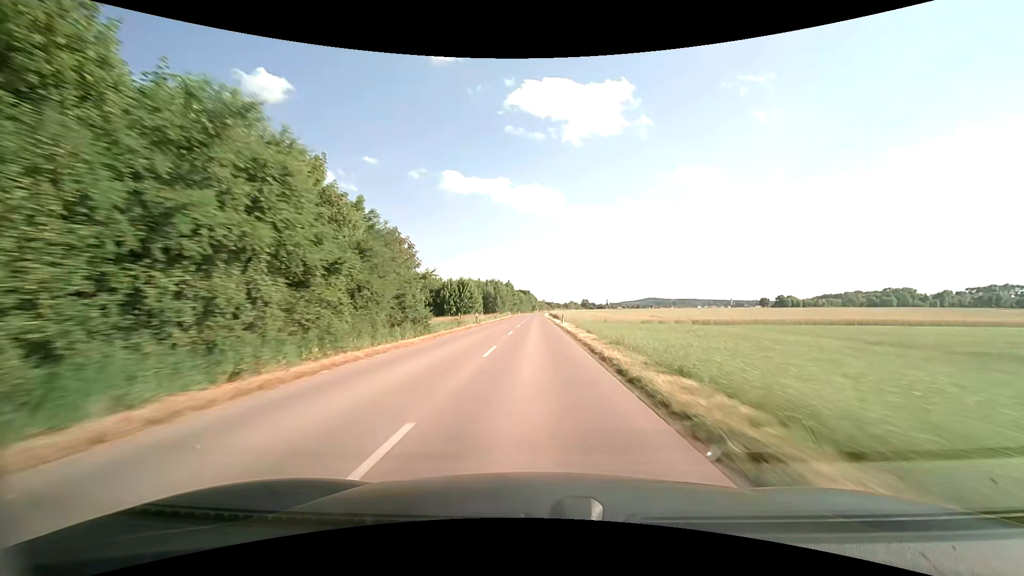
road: tertiary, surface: asphalt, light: Day
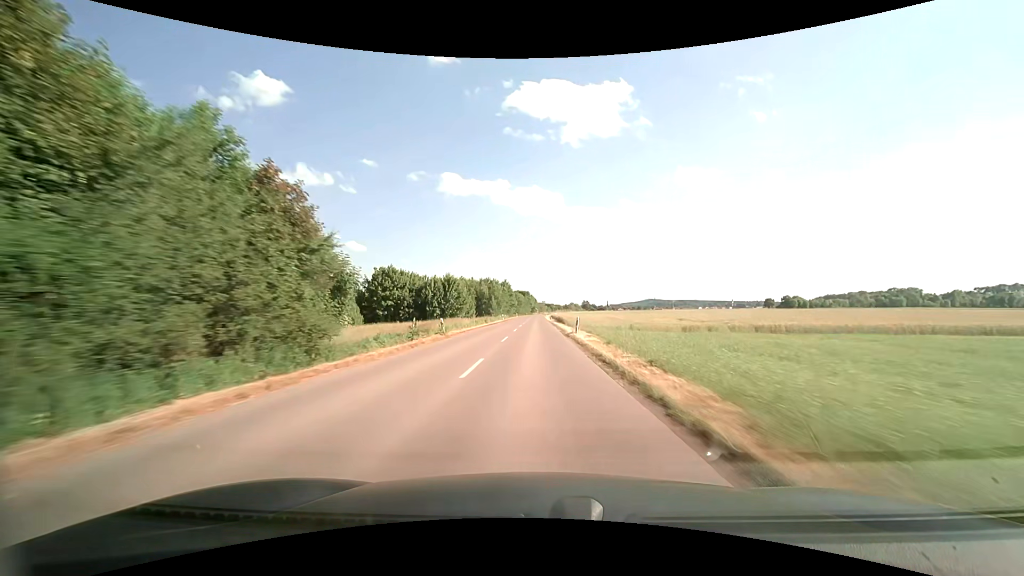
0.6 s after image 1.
(0.0, +15.9) m; 0°
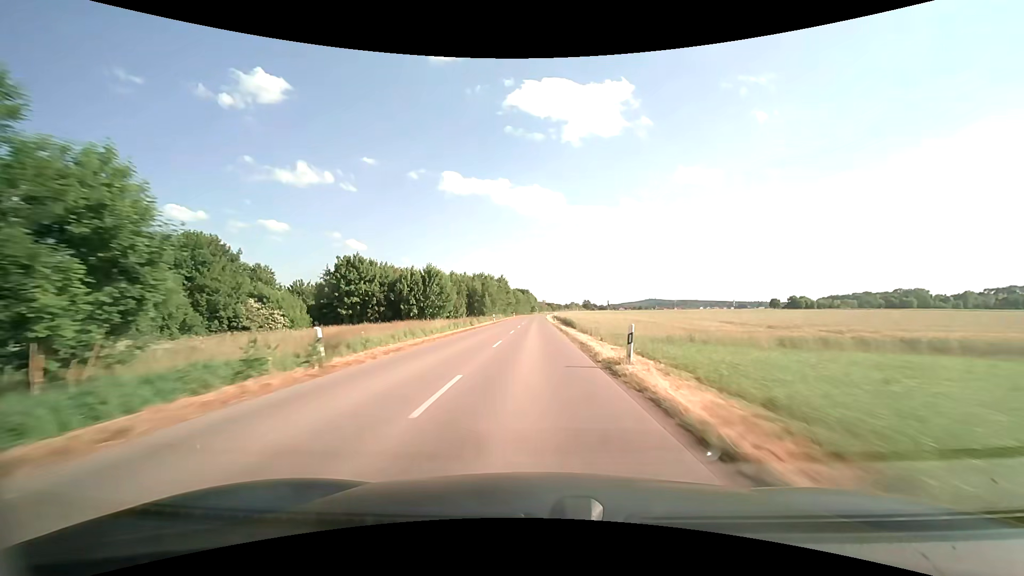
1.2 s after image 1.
(0.0, +15.8) m; 0°
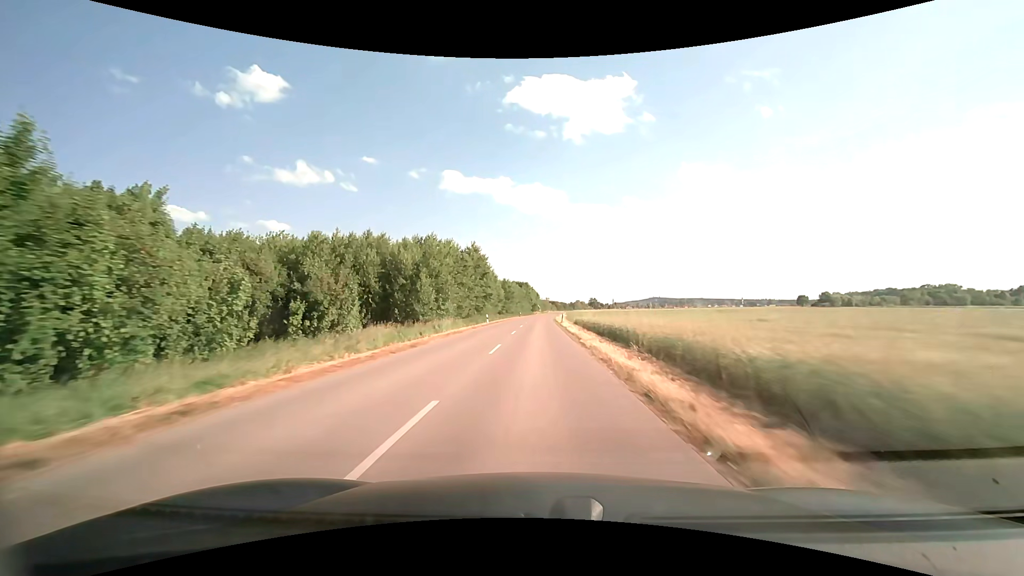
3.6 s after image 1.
(0.0, +63.0) m; 0°
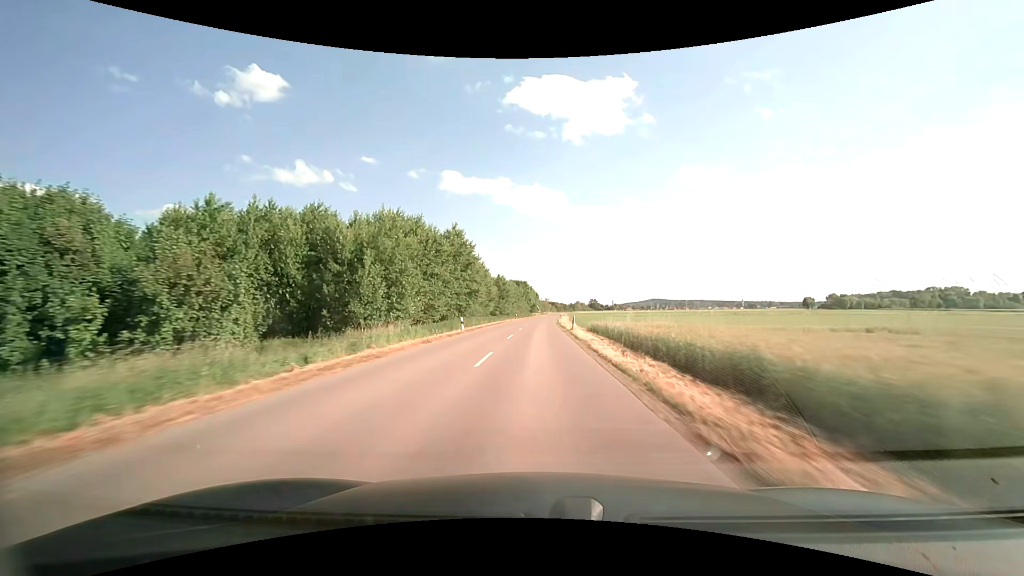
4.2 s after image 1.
(0.0, +15.7) m; 0°
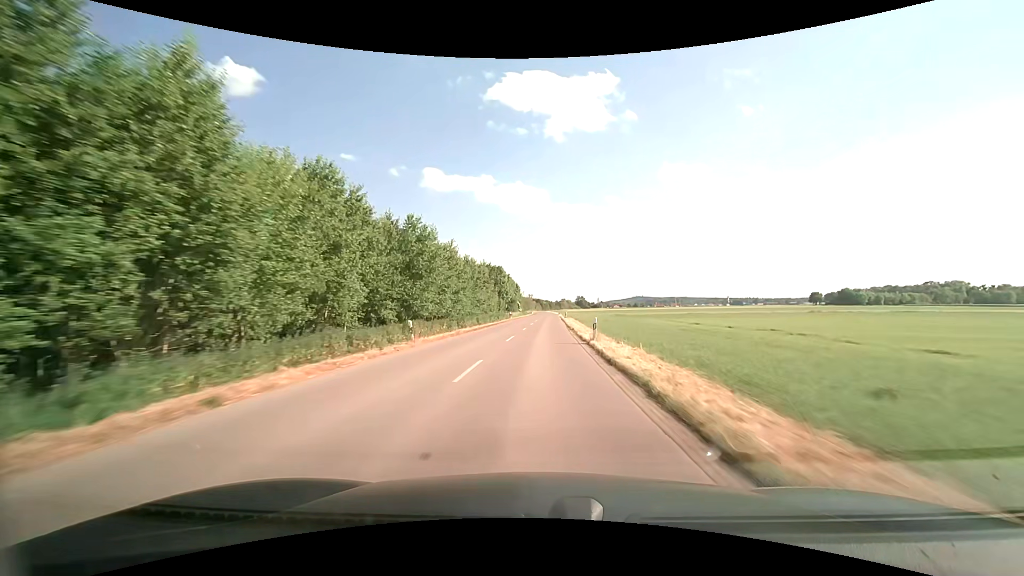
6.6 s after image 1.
(+0.8, +62.8) m; +2°
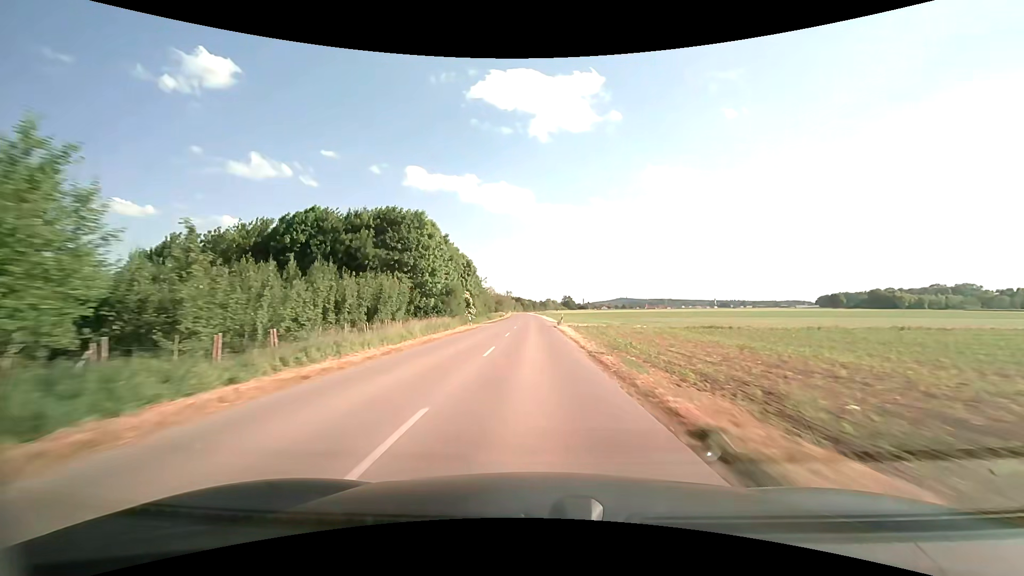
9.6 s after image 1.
(+1.9, +78.4) m; +2°
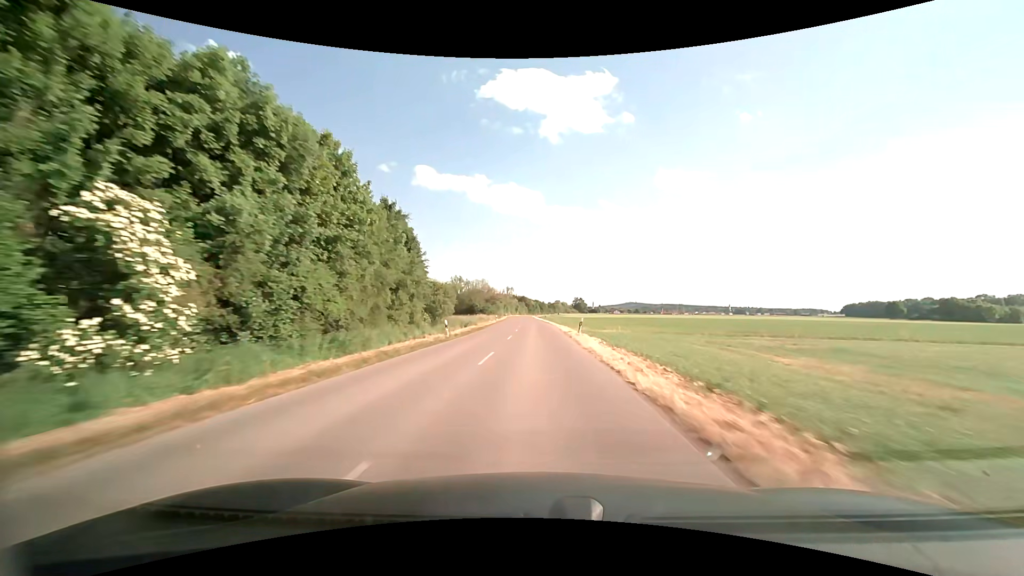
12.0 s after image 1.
(-0.4, +62.6) m; -1°
(0, +10) (0, +20) (0, +30) (0, +40) (0, +50) (-1, +60) (-1, +70) (-1, +80) (-1, +90) (-2, +100) m
